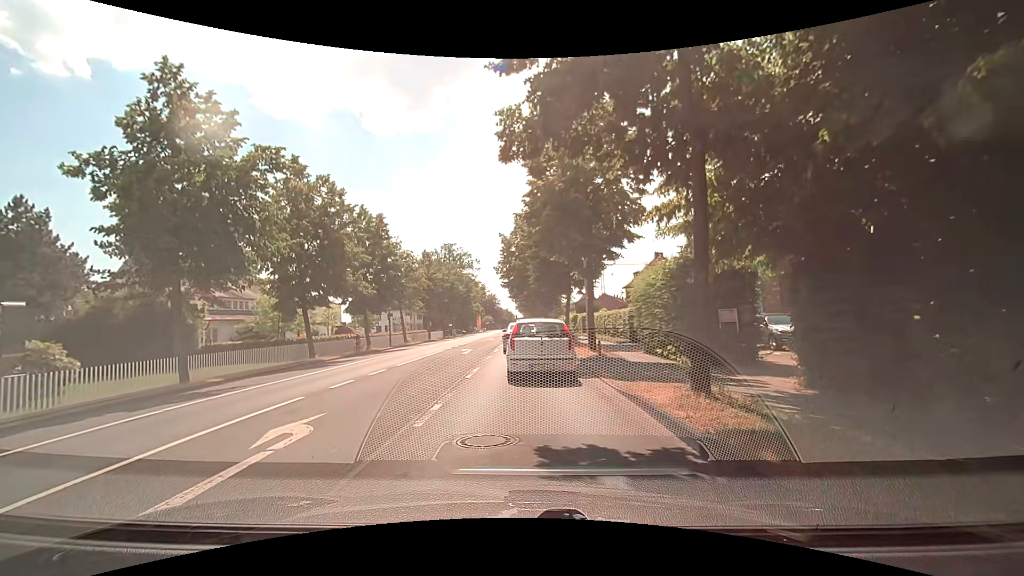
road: secondary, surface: asphalt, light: Day
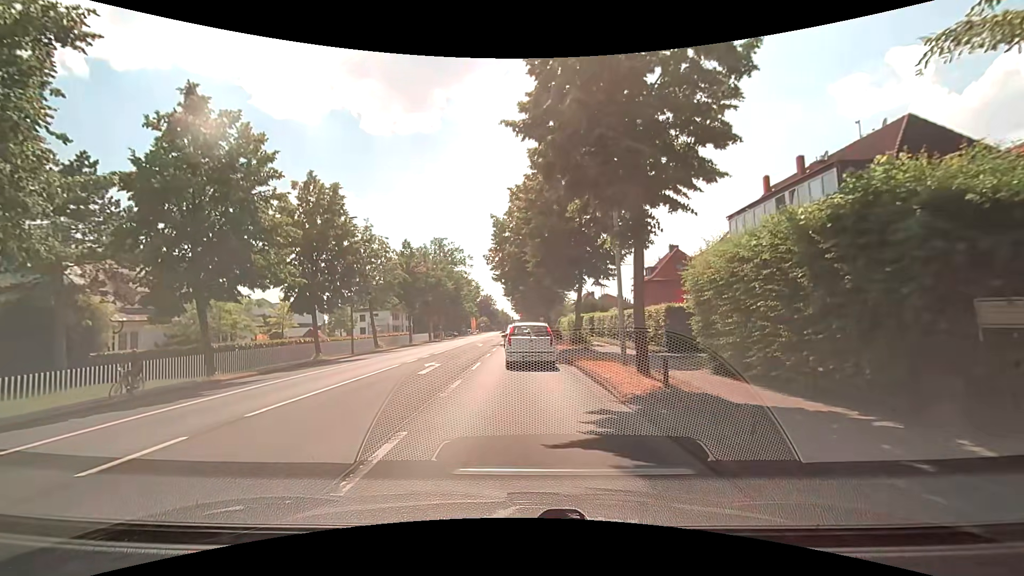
(+0.1, +9.4) m; 0°
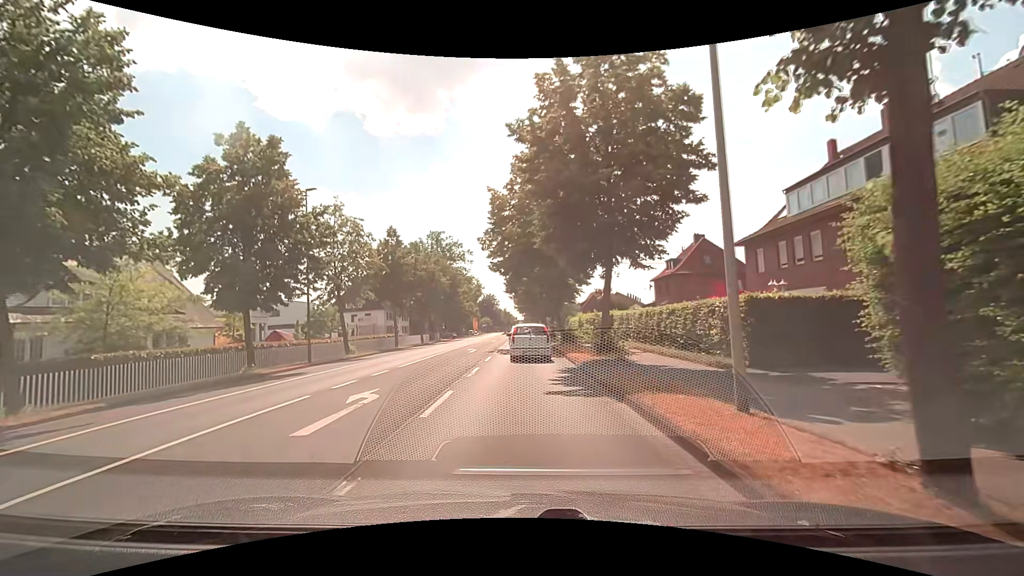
(+0.1, +8.4) m; +1°
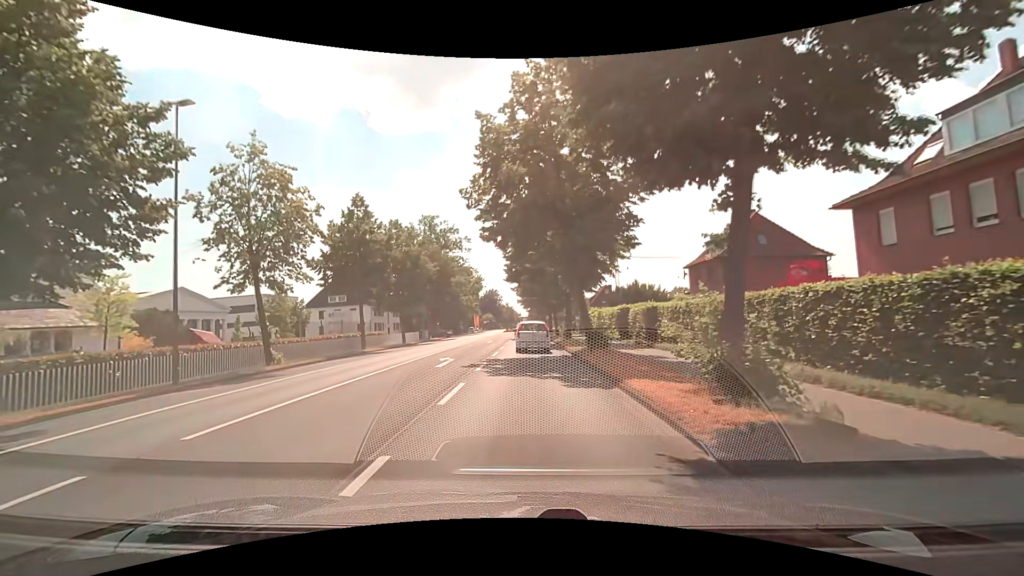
(-0.1, +11.7) m; 0°
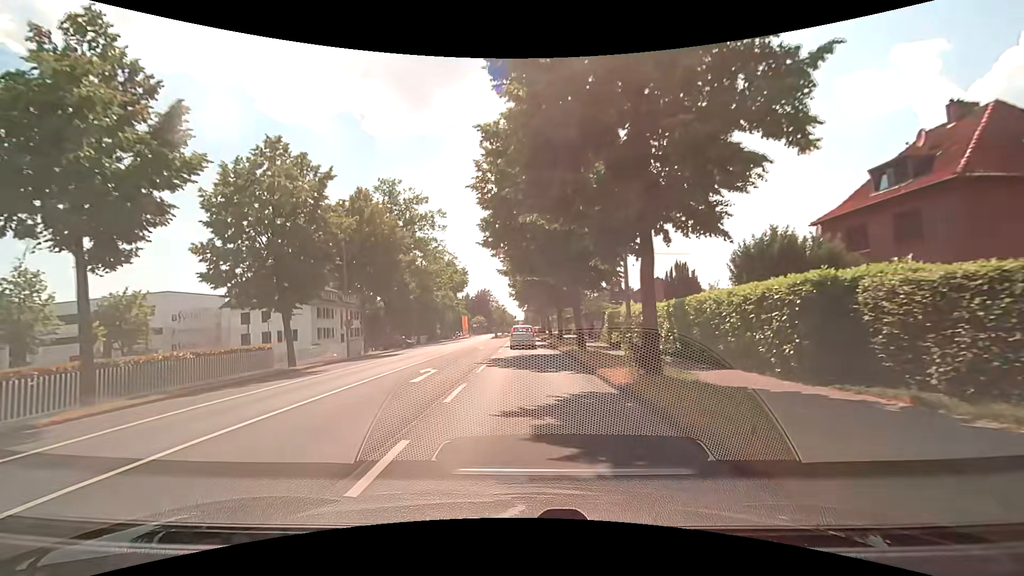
(0.0, +24.1) m; +1°
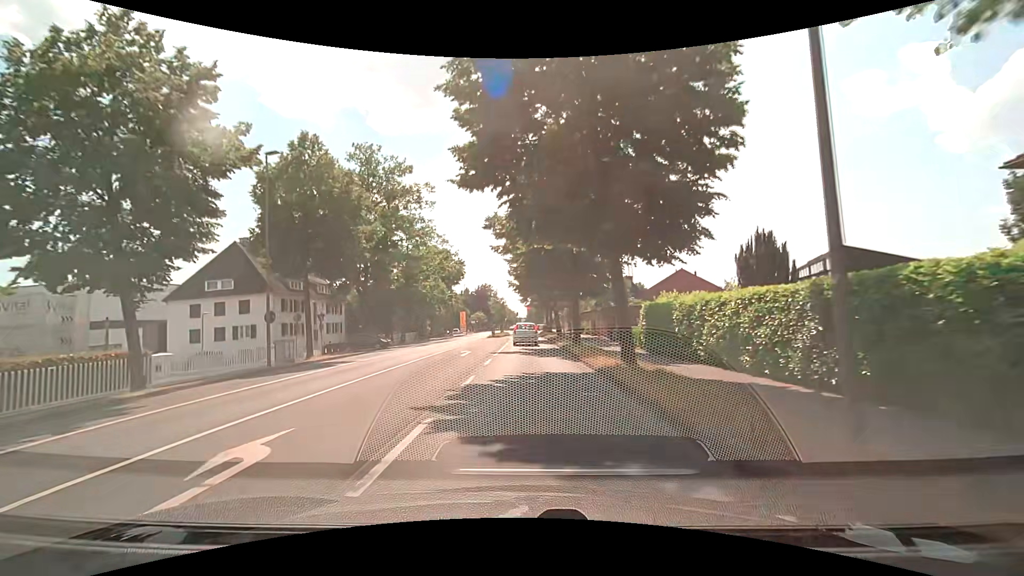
(-0.2, +11.1) m; -2°
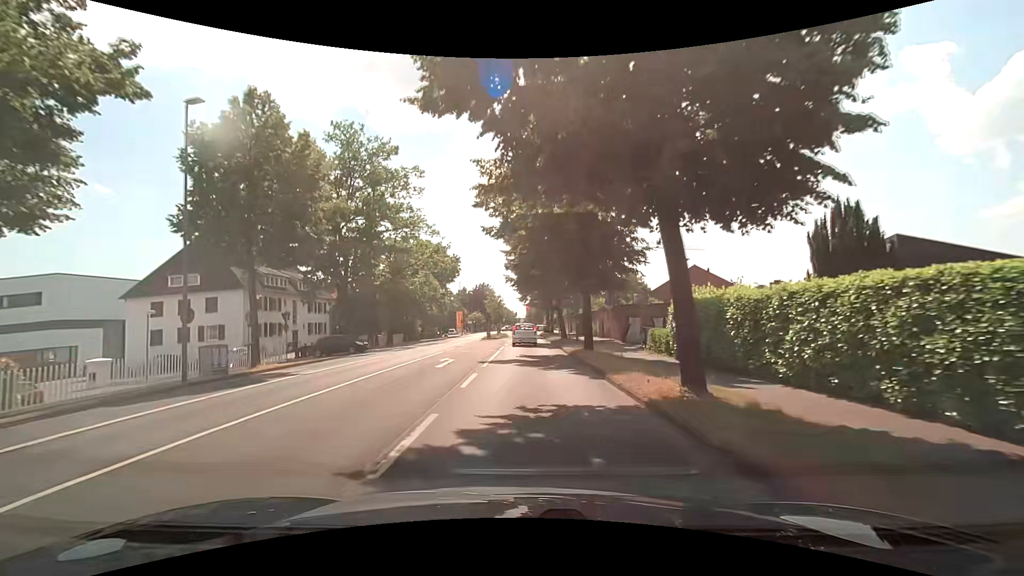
(+0.1, +5.8) m; +1°
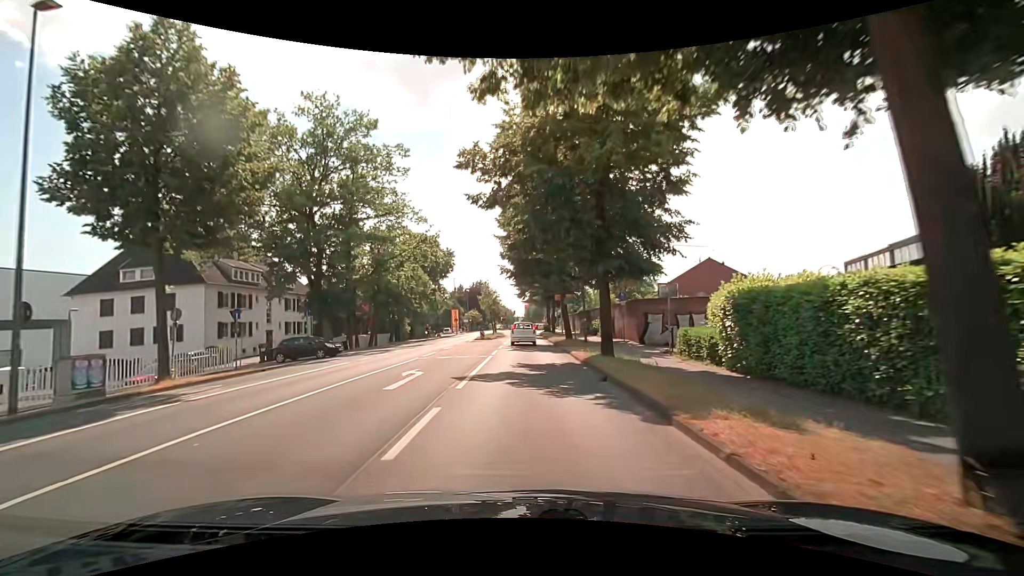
(0.0, +5.9) m; 0°
